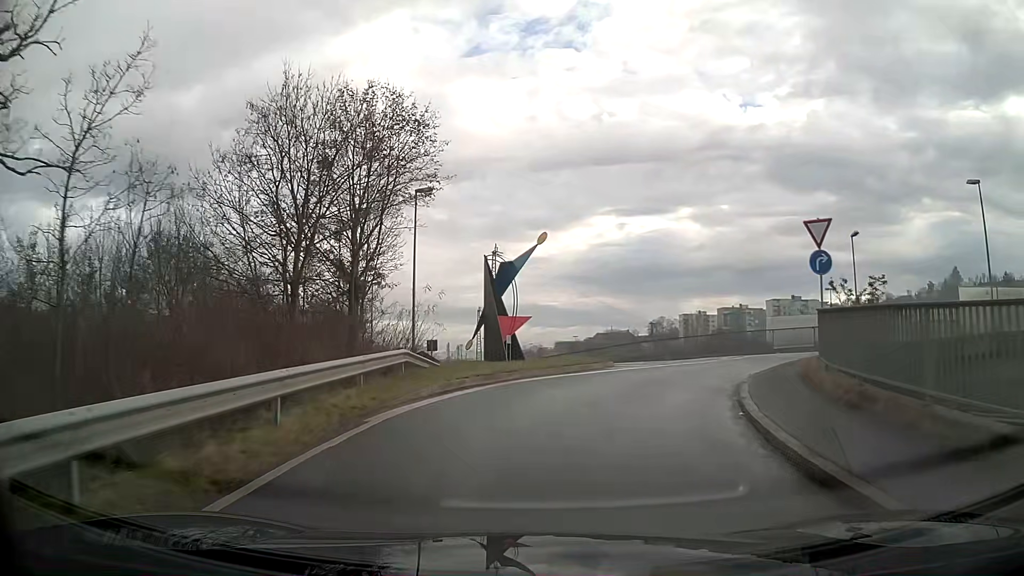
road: unclassified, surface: asphalt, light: Day
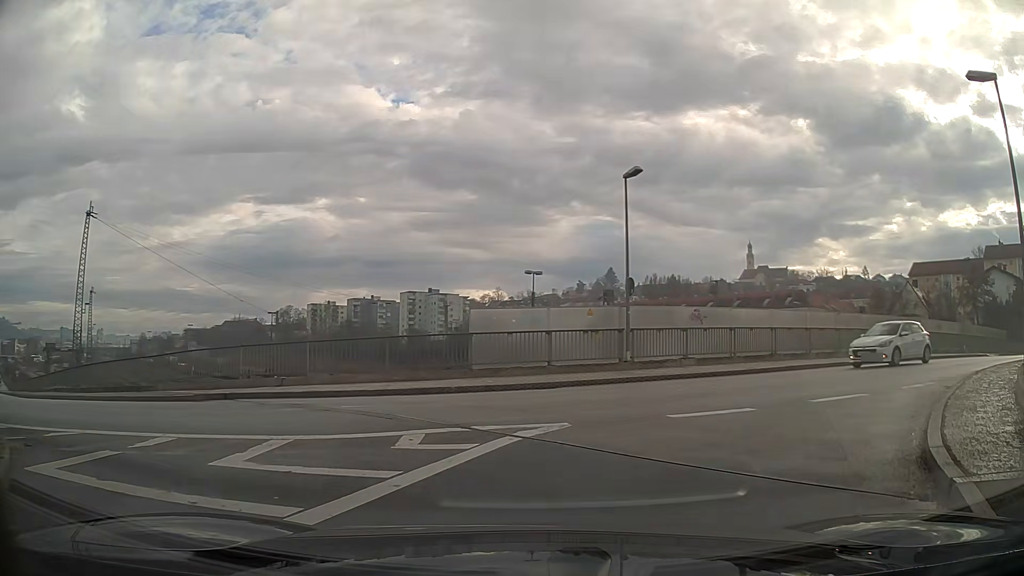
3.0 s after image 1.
(+3.7, +17.1) m; +33°
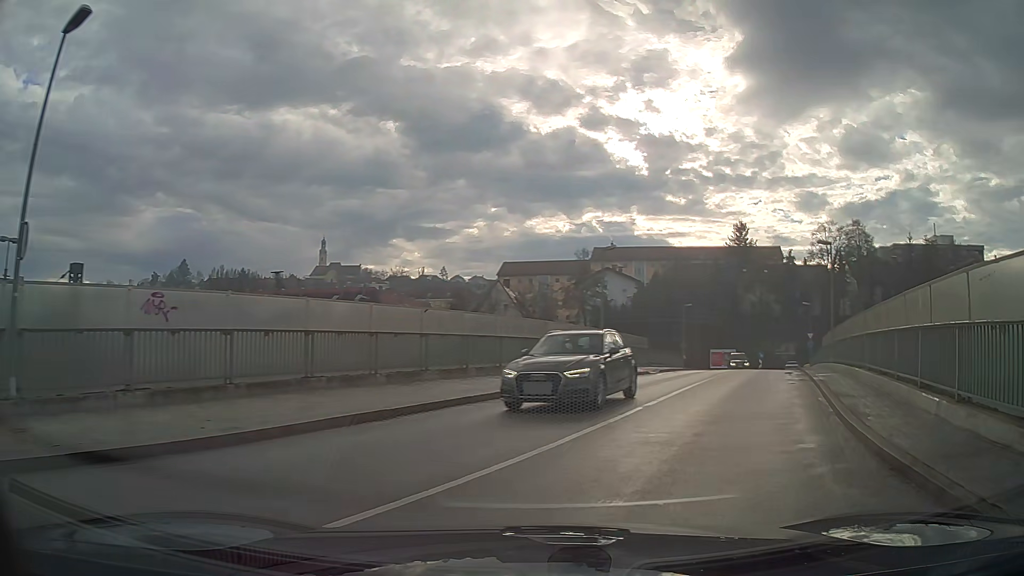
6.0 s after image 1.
(+4.0, +11.4) m; +39°
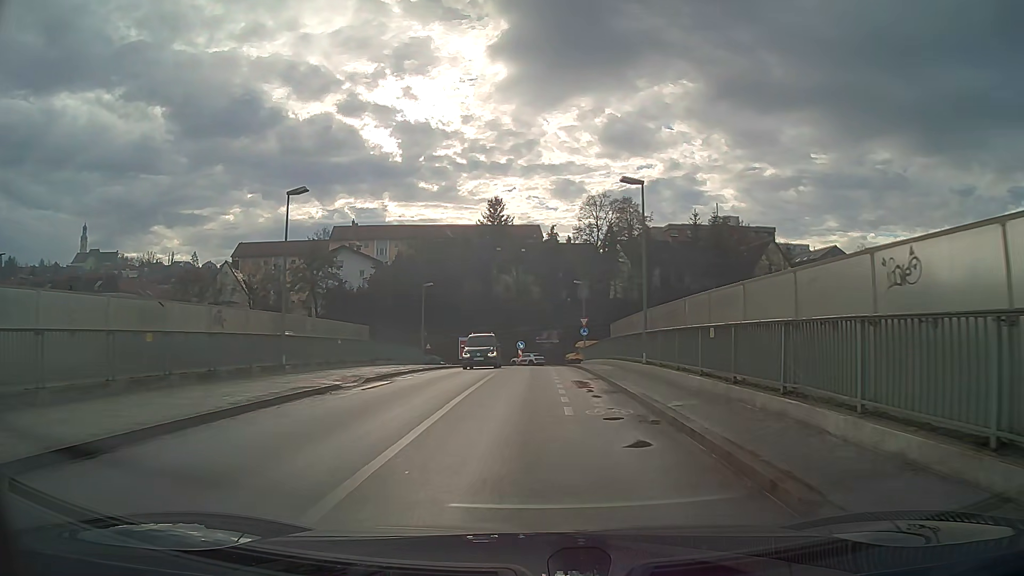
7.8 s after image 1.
(+2.4, +12.6) m; +17°
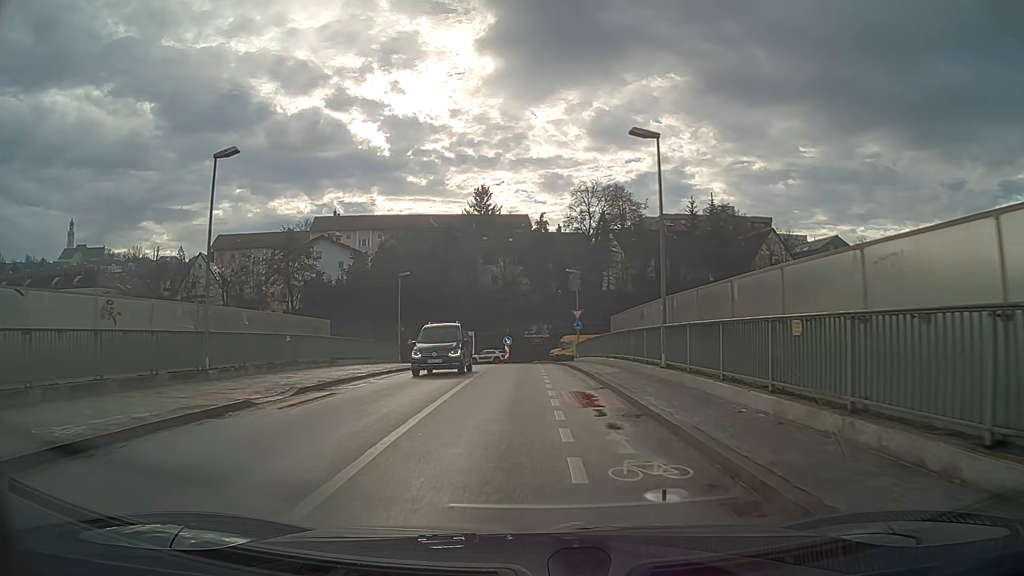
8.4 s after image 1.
(+0.1, +5.2) m; +1°
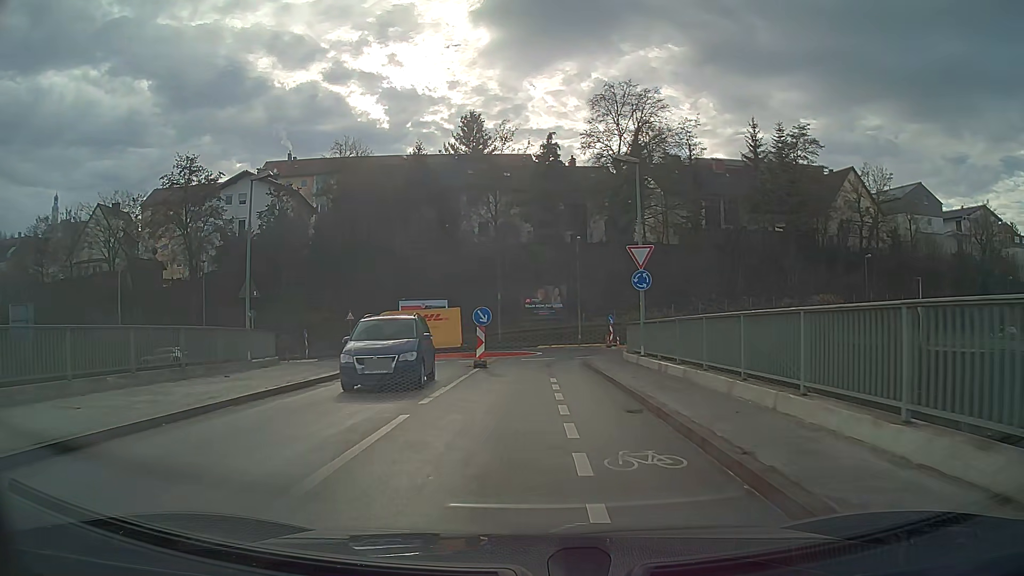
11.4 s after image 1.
(-0.1, +26.8) m; 0°
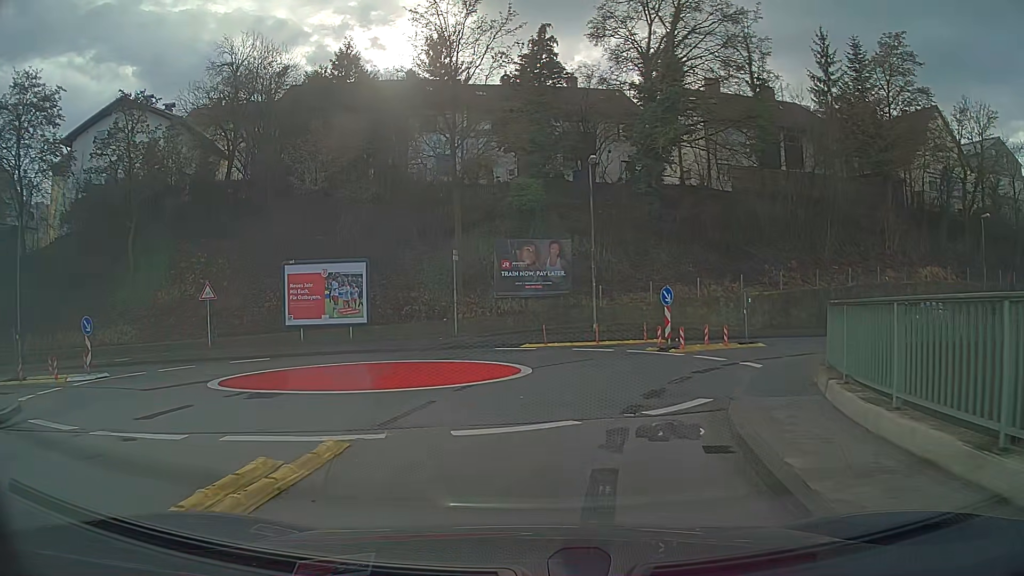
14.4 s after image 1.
(+0.2, +21.1) m; +1°
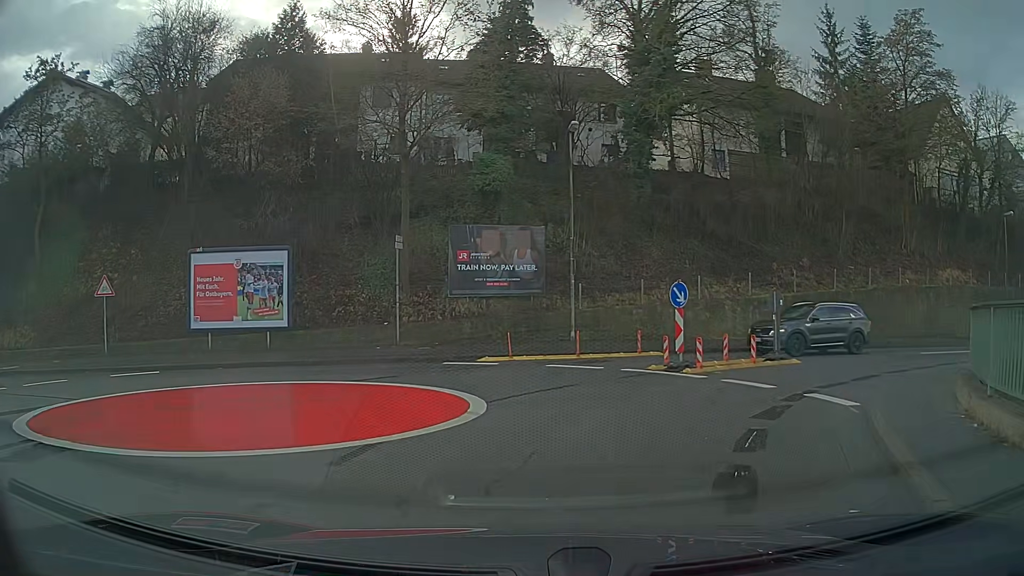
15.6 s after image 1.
(+0.2, +6.0) m; +5°
(0, +10) (-6, +17) (-16, +15) (-26, +13) (-35, +11) (-45, +9) (-55, +7) (-65, +6) (-75, +8) (-81, +15) m
